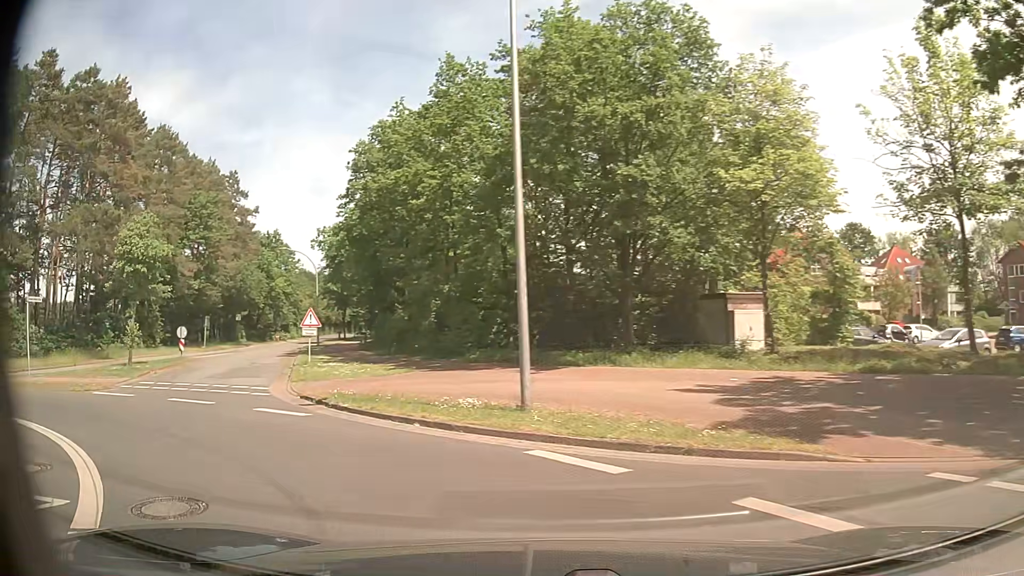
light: Day
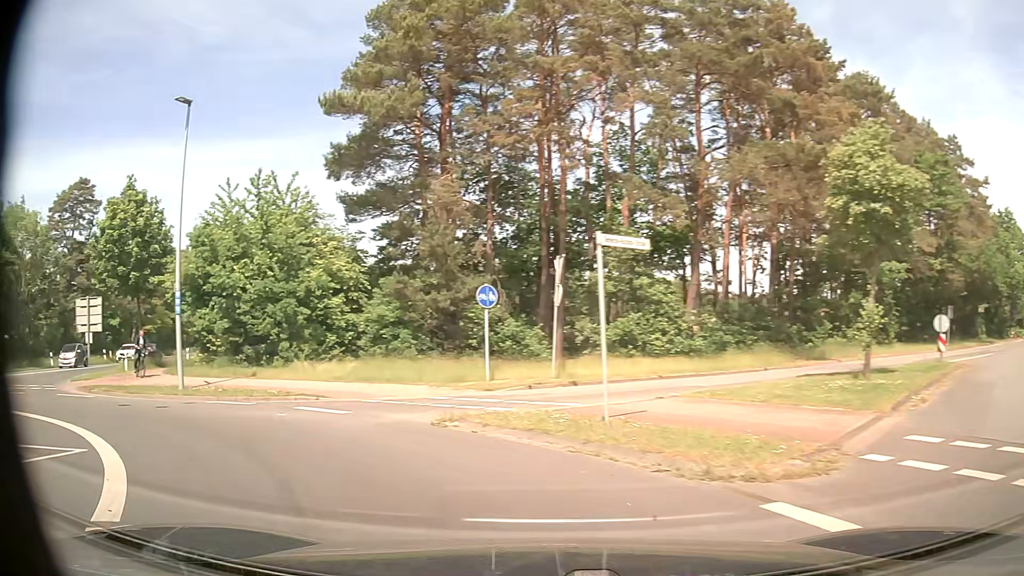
(-6.2, +10.9) m; -62°
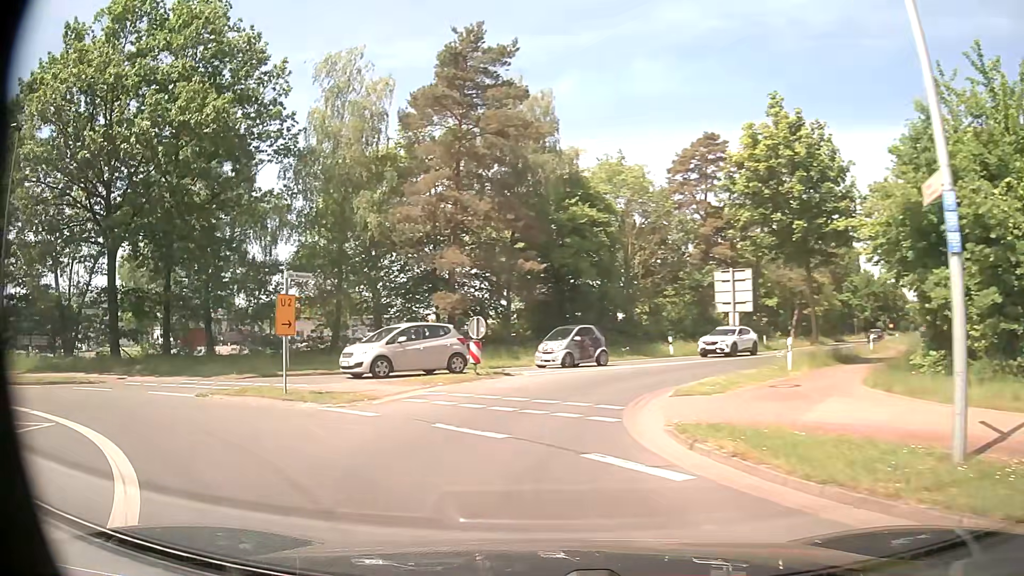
(-5.9, +10.8) m; -56°
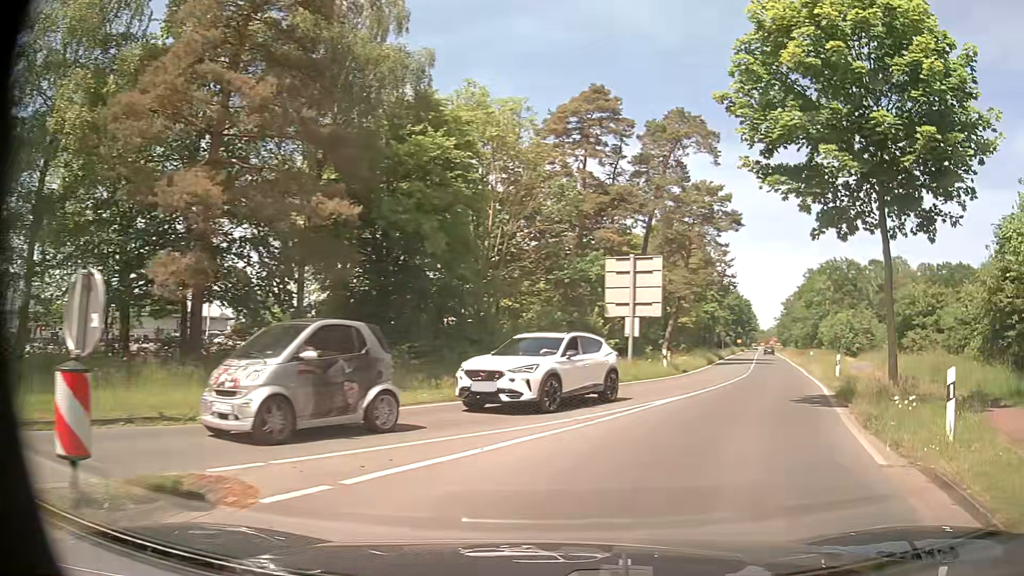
(-0.3, +14.7) m; +15°
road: tertiary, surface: asphalt
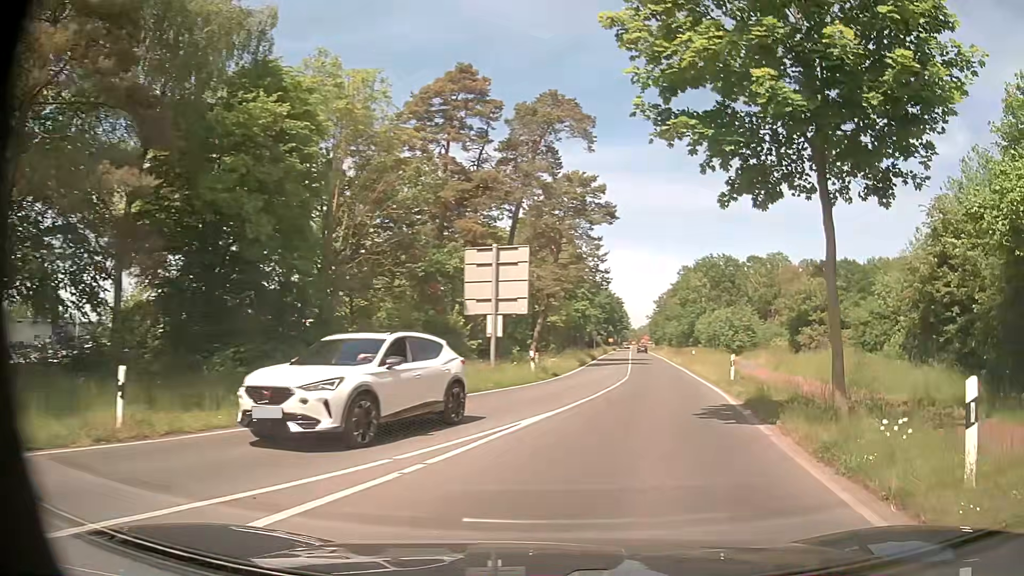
(+0.4, +3.7) m; +10°
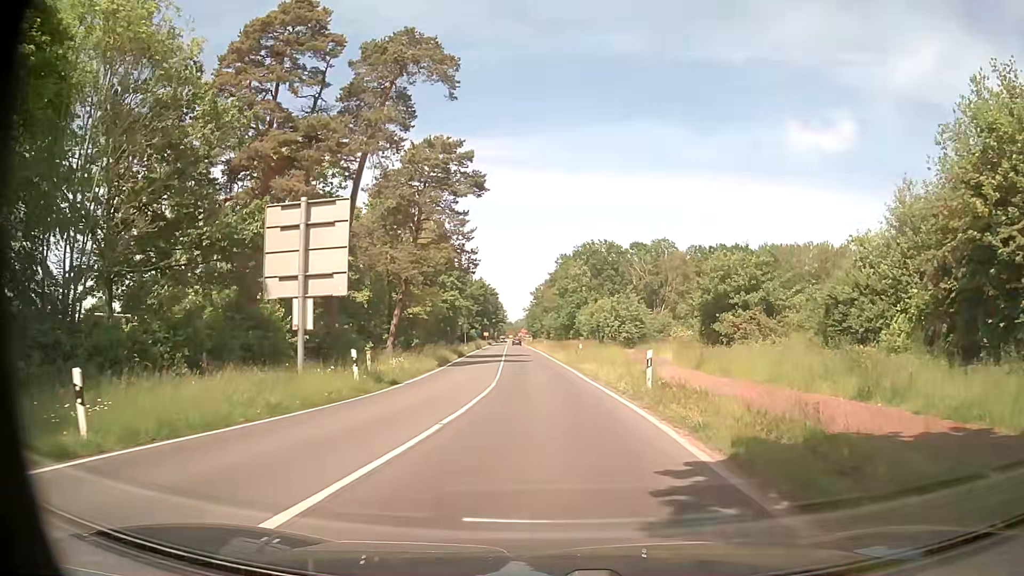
(+1.3, +8.8) m; +12°
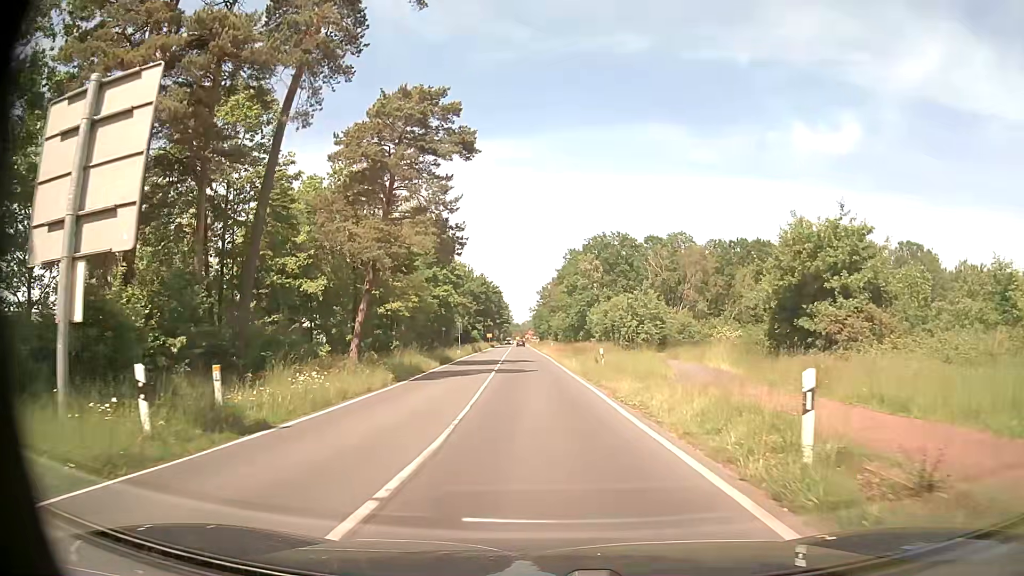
(0.0, +11.1) m; -1°
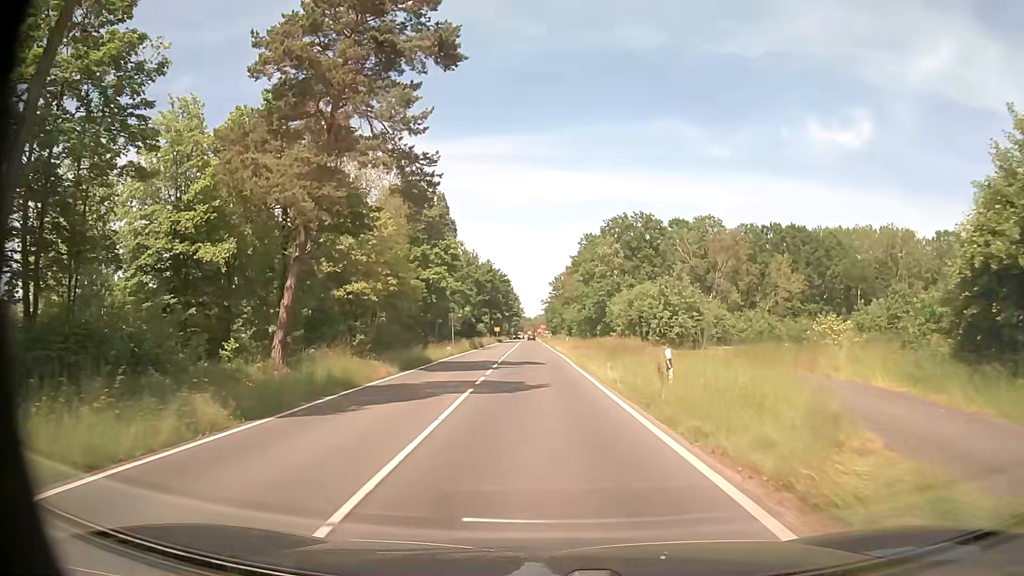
(-0.1, +13.2) m; -1°
(0, +10) (0, +20) (0, +30) (0, +40) (-1, +50) (-1, +60) (-1, +70) (-1, +80) (-1, +90) (-1, +100) m
